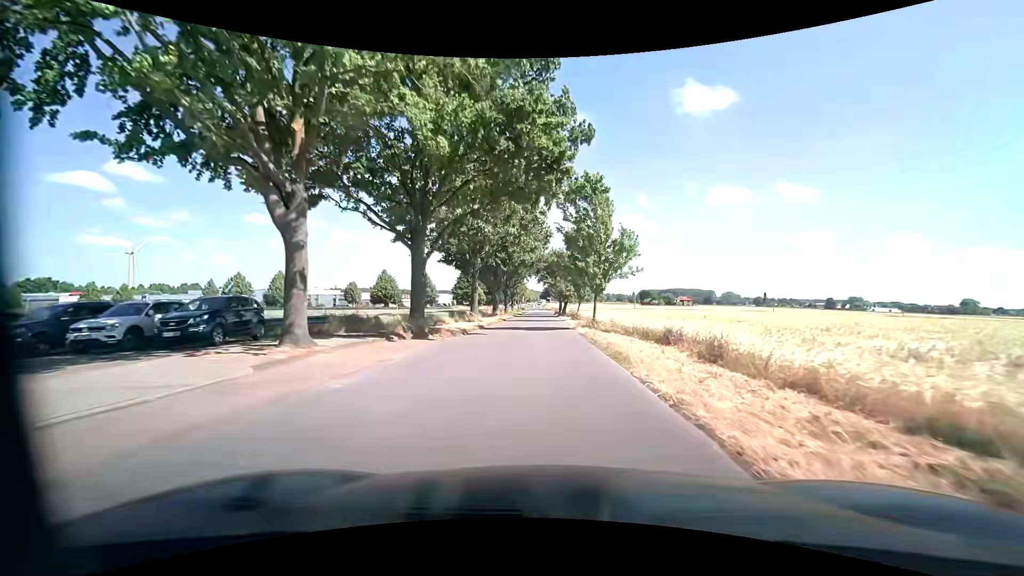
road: unclassified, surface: asphalt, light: Day
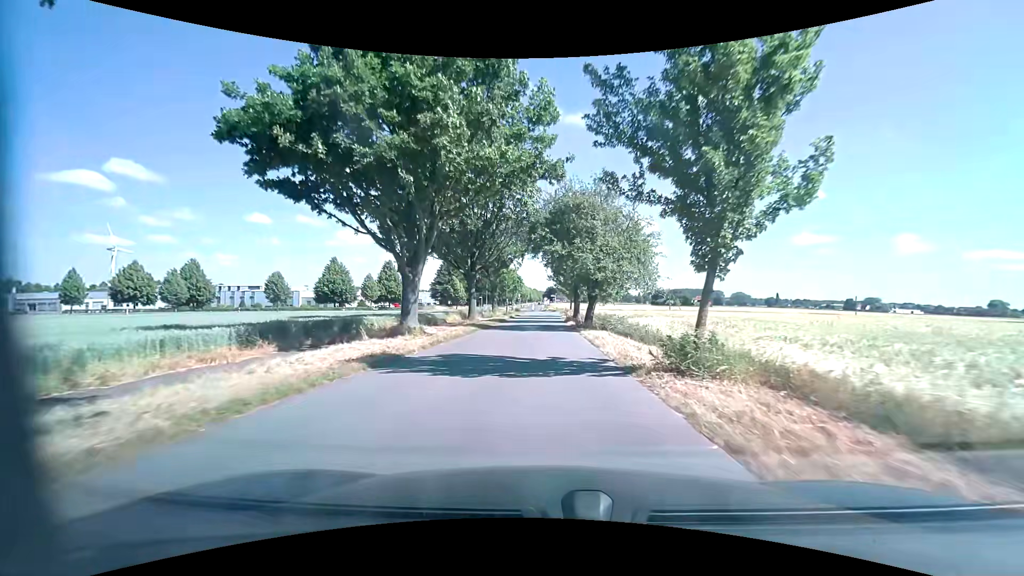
(+1.3, +35.5) m; +1°
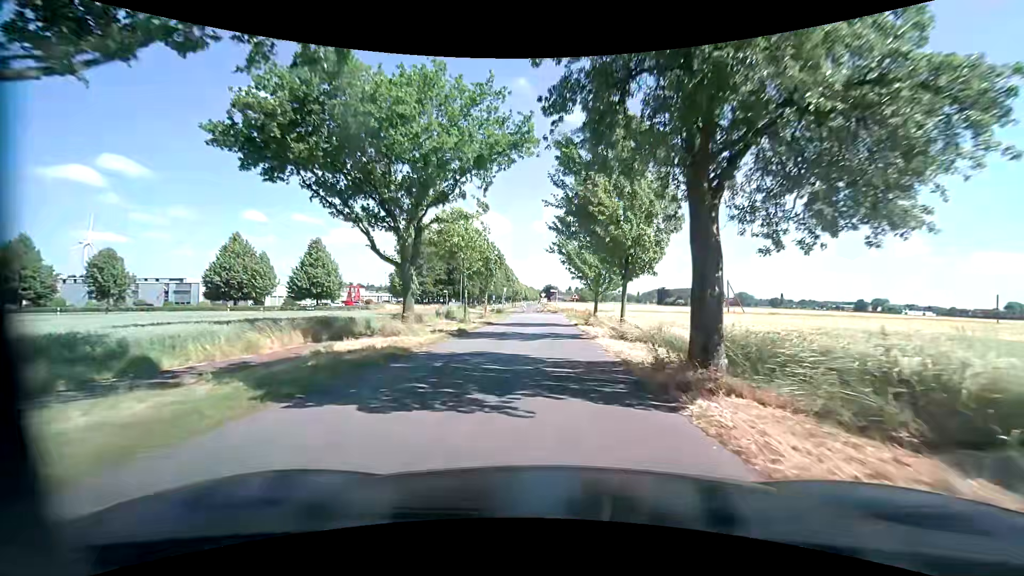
(+0.1, +33.1) m; +1°
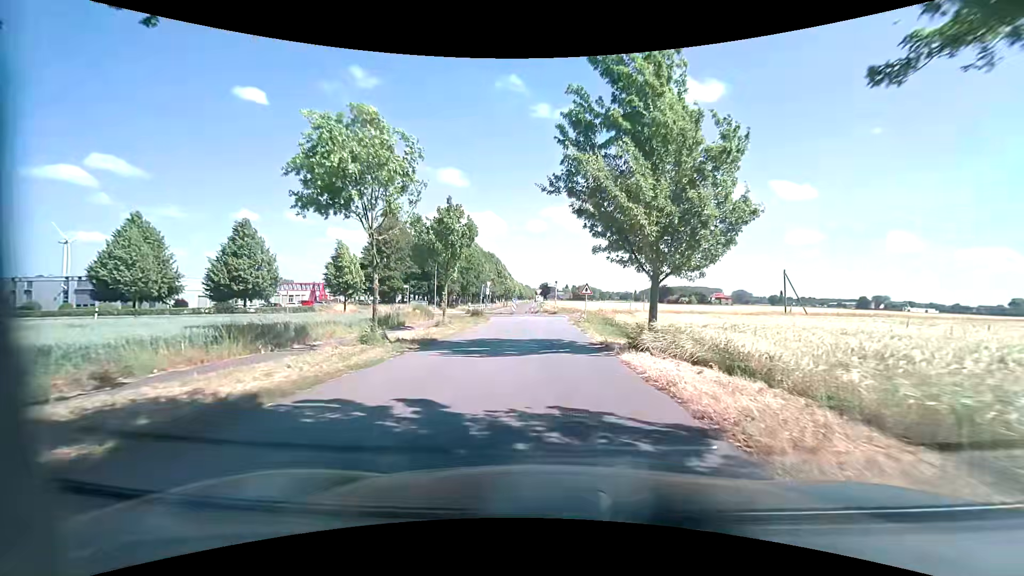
(-0.1, +16.9) m; 0°
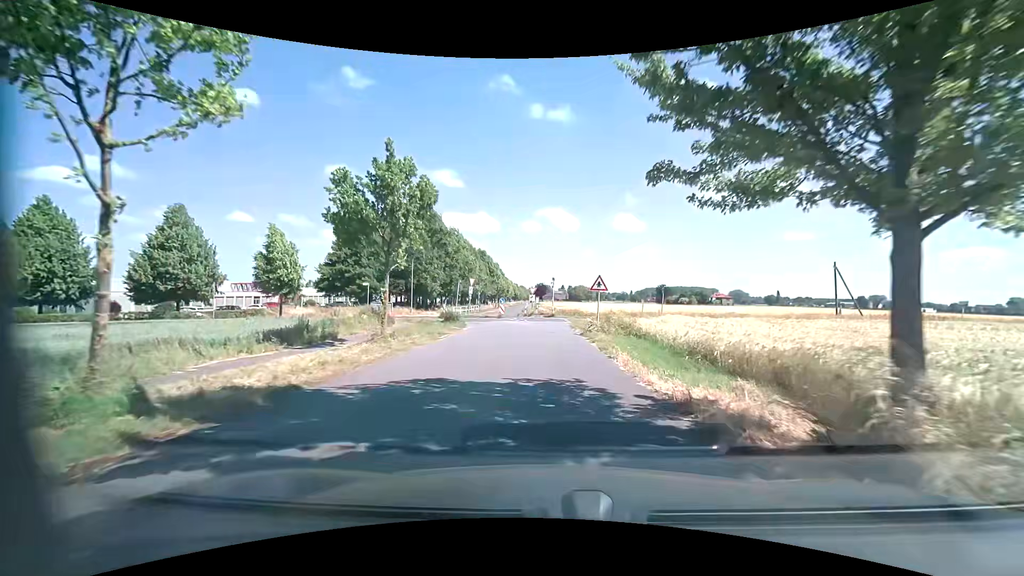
(+0.1, +9.7) m; +1°
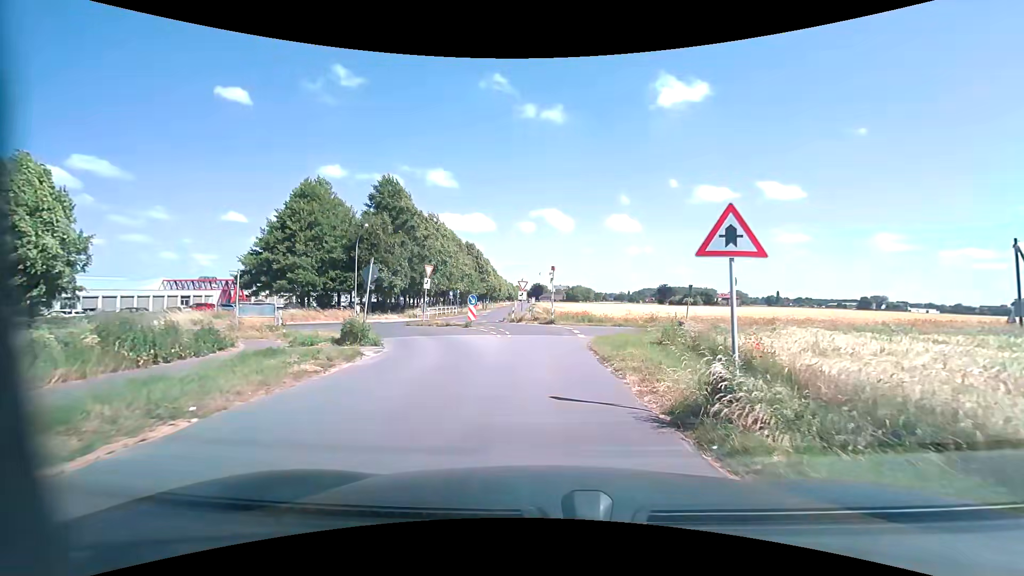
(-0.1, +15.9) m; 0°
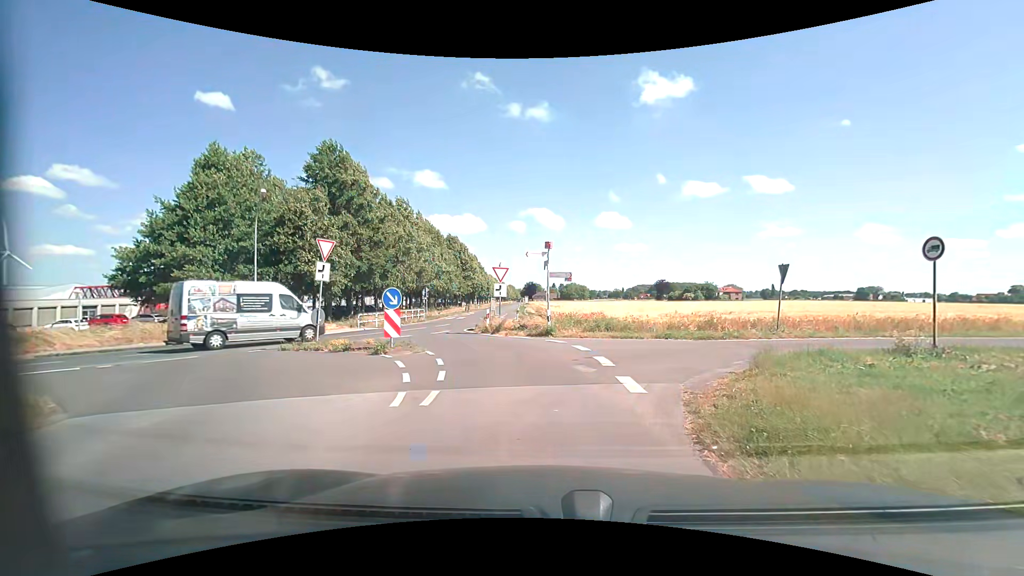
(+0.1, +13.2) m; +1°
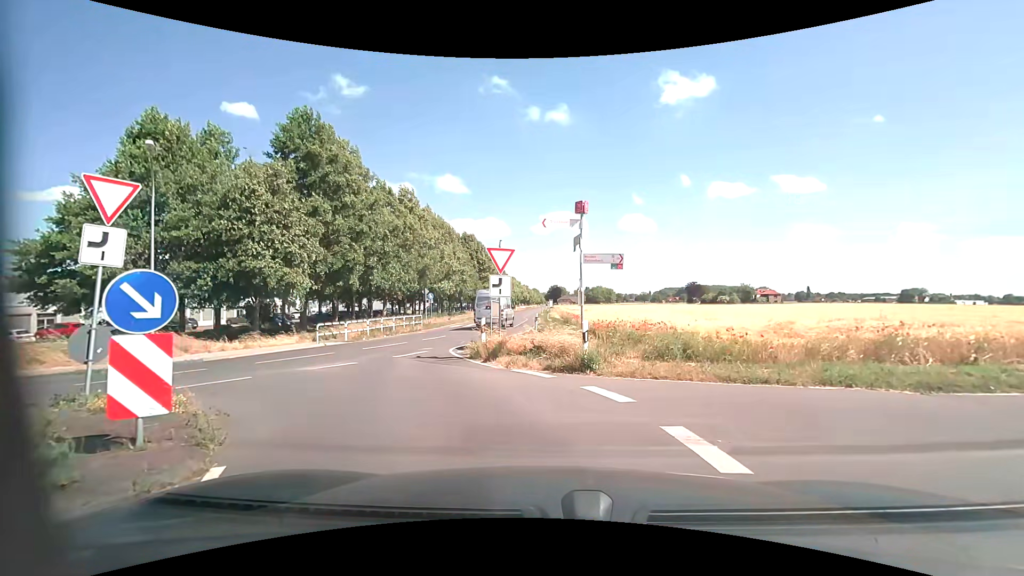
(-0.1, +9.2) m; -2°
(-3, +10) (-11, +13) (-20, +9) (-29, +4) (-38, 0) (-48, -3) (-57, -6) (-67, -8) (-77, -11) (-86, -14) m
